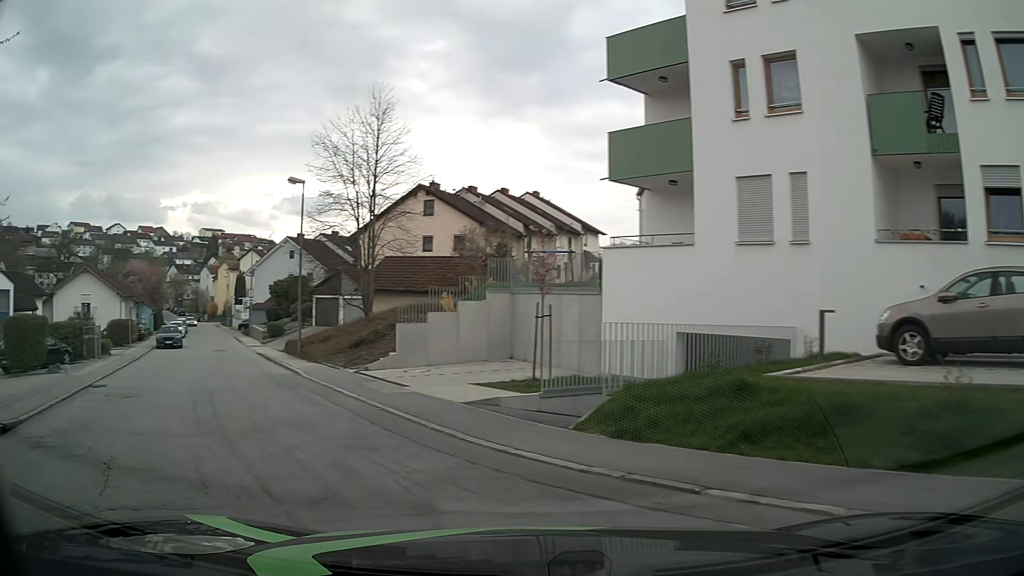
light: Day
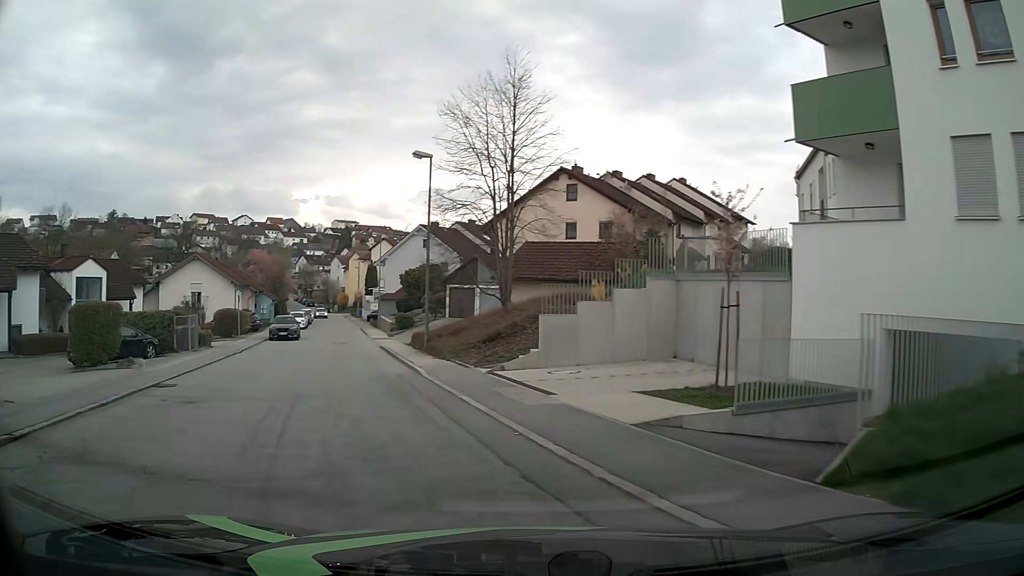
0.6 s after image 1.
(-0.3, +3.5) m; -11°
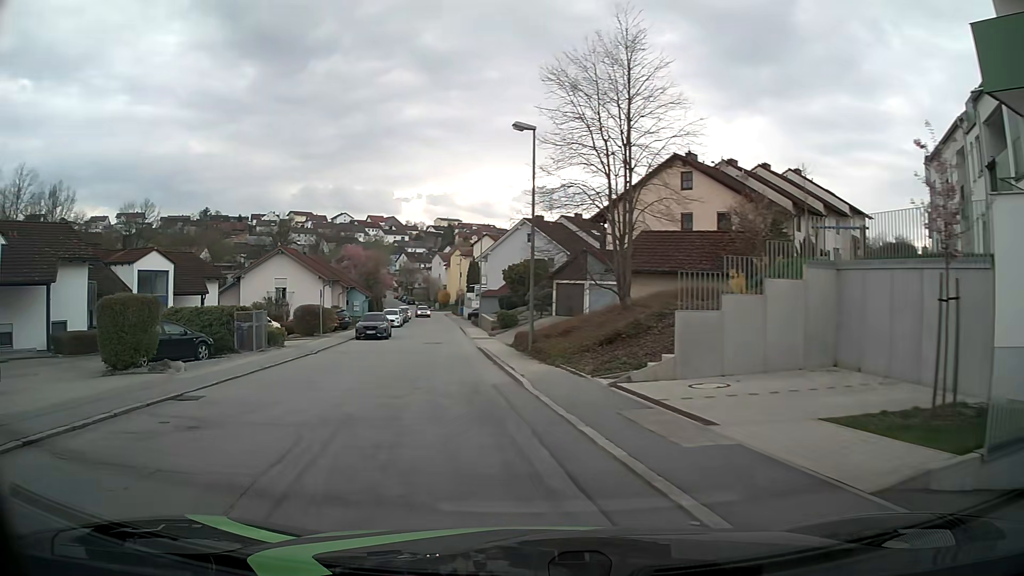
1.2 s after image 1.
(-0.3, +3.8) m; -9°
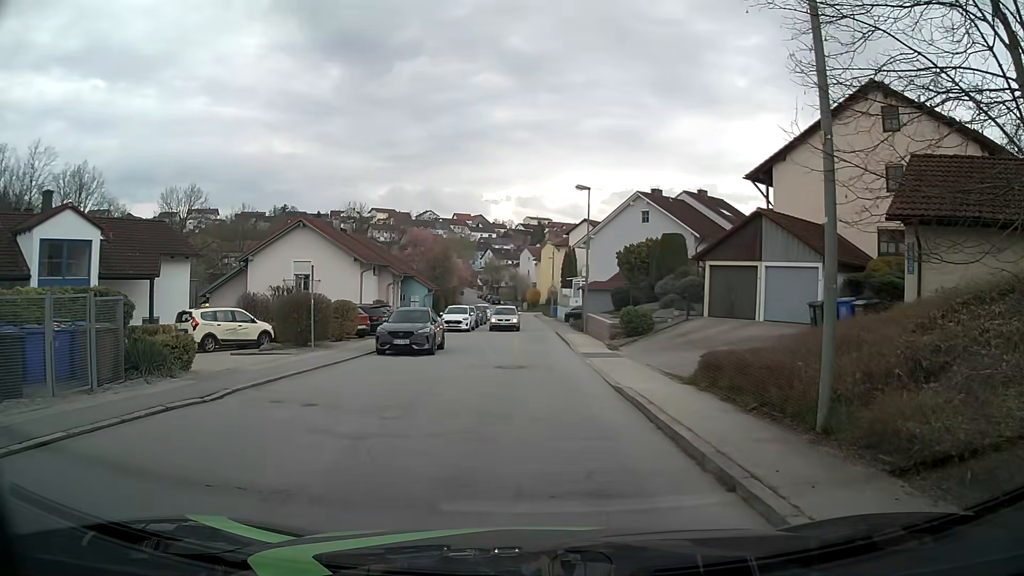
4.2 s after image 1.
(-1.7, +15.6) m; -8°
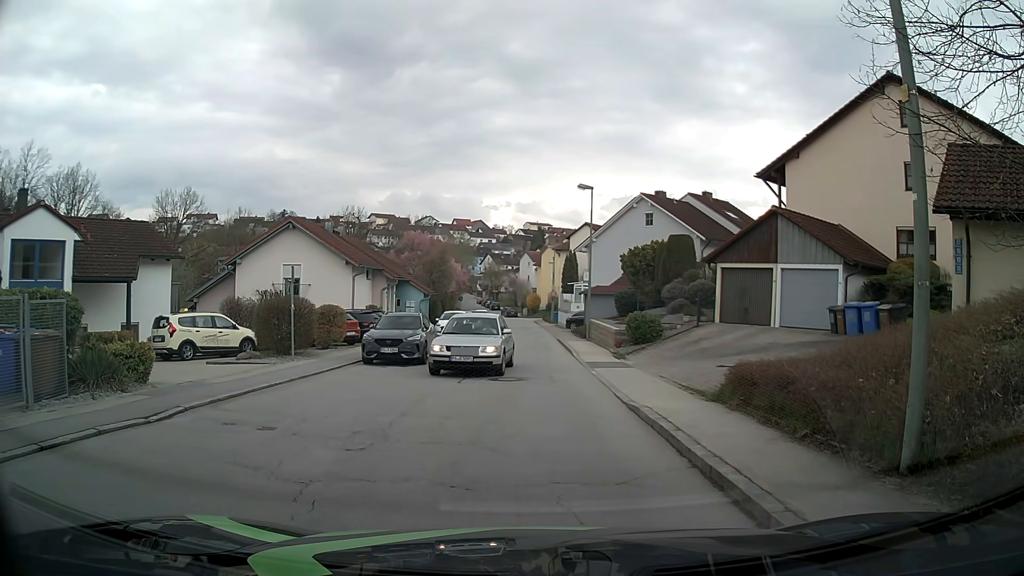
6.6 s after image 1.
(0.0, +1.6) m; 0°
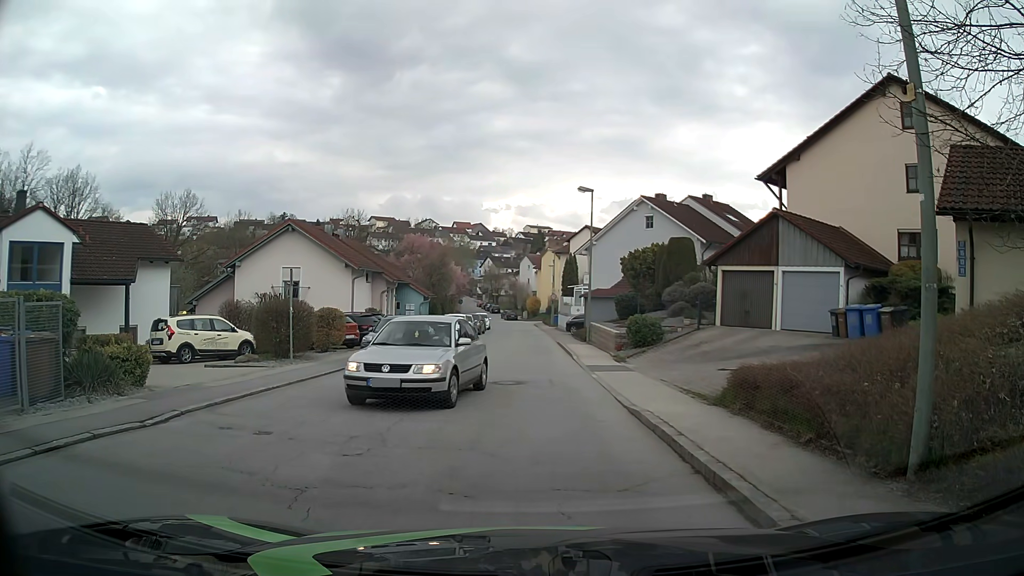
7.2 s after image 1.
(0.0, +0.1) m; 0°
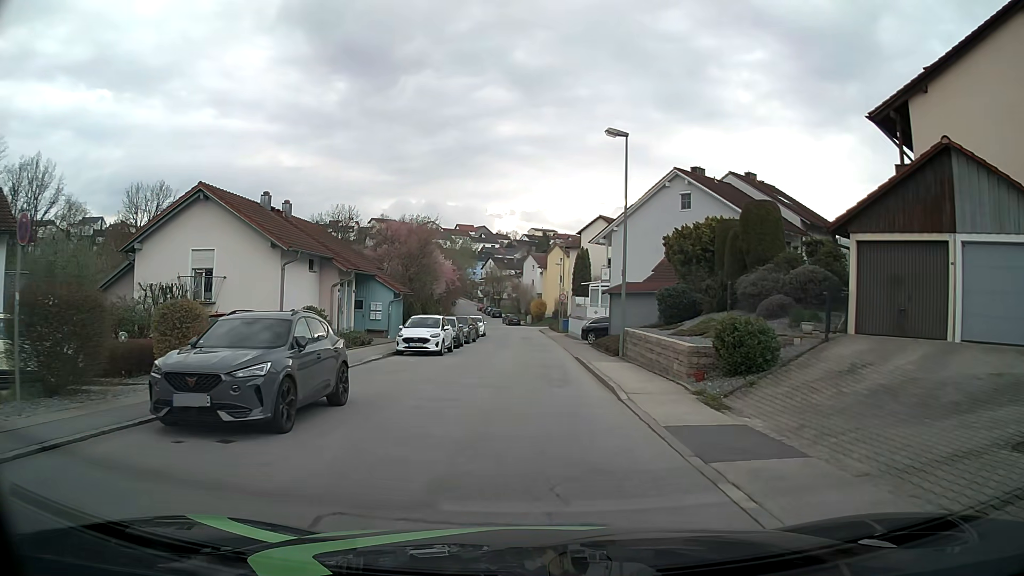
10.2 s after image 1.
(+0.3, +12.0) m; +1°
